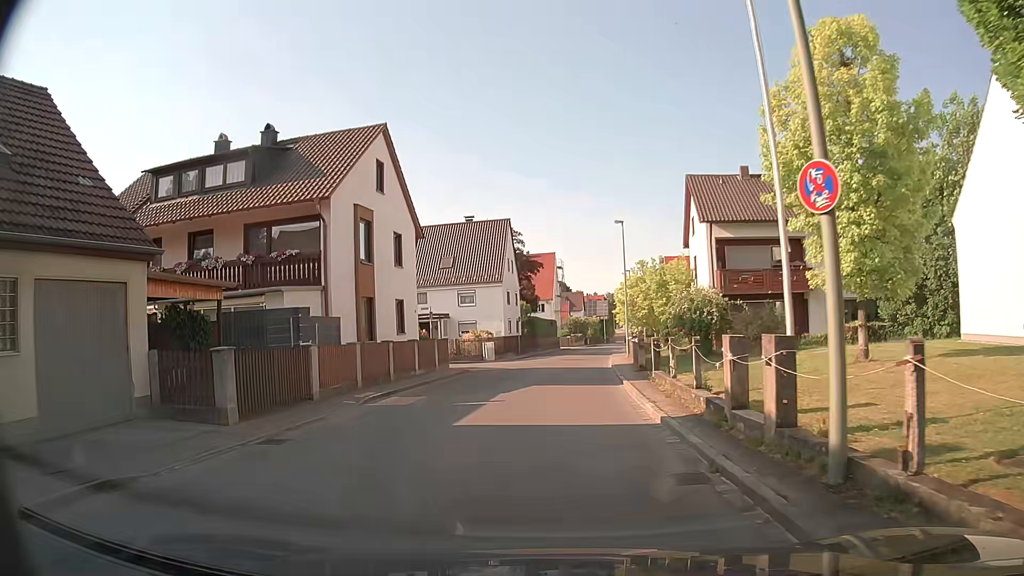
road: residential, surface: asphalt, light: Day
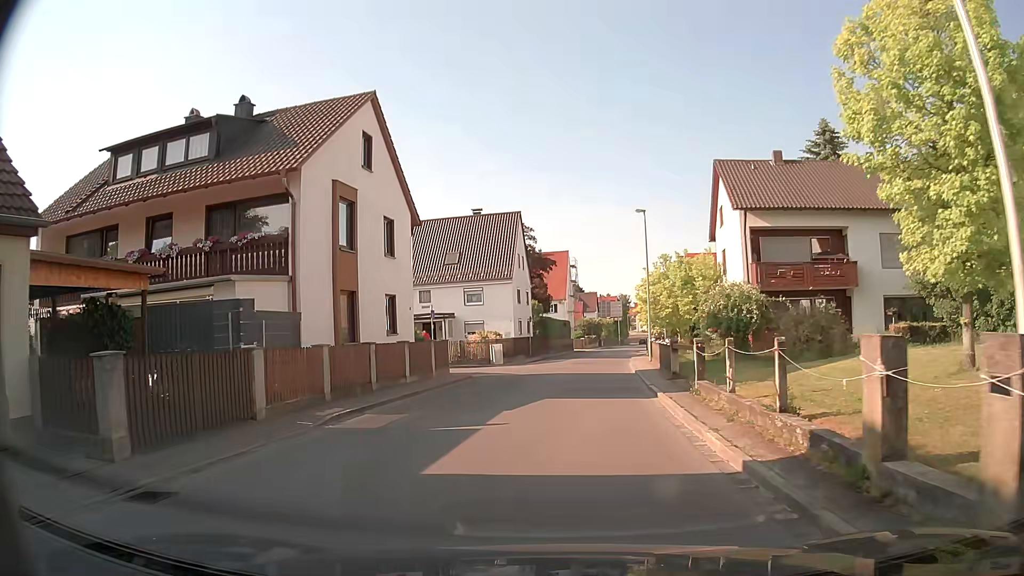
(-0.1, +3.9) m; -1°
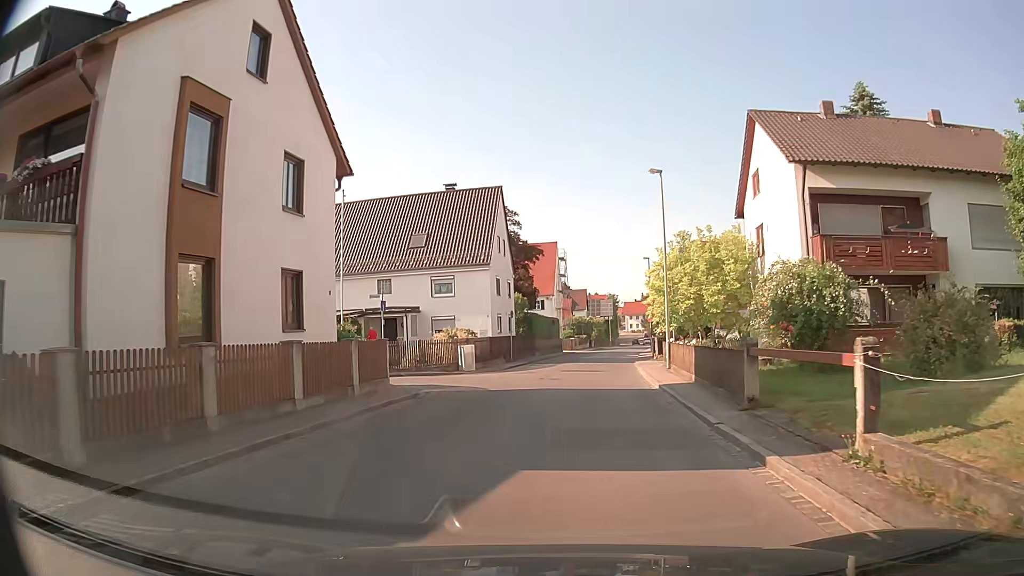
(0.0, +8.5) m; 0°
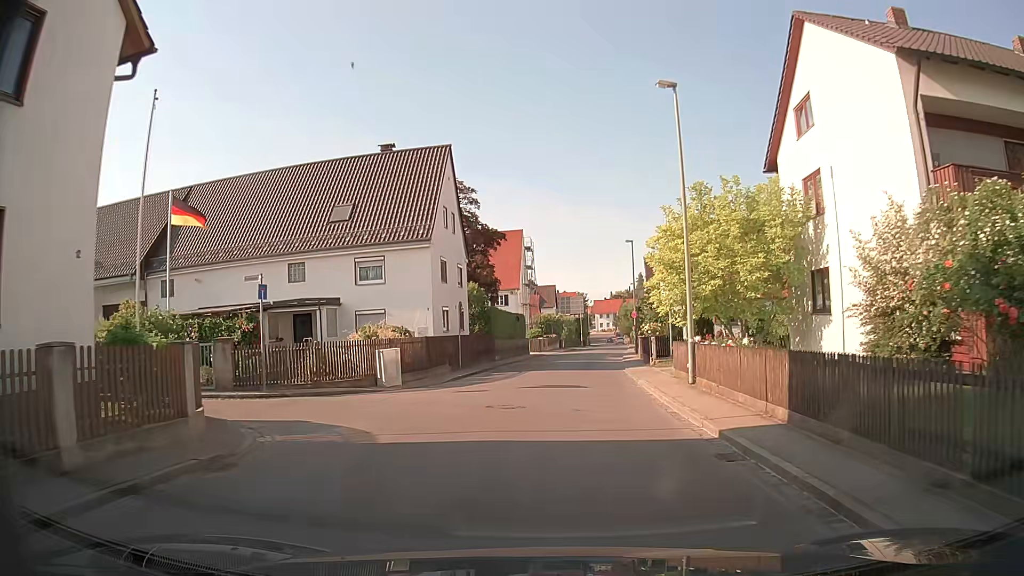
(+0.4, +9.4) m; +4°
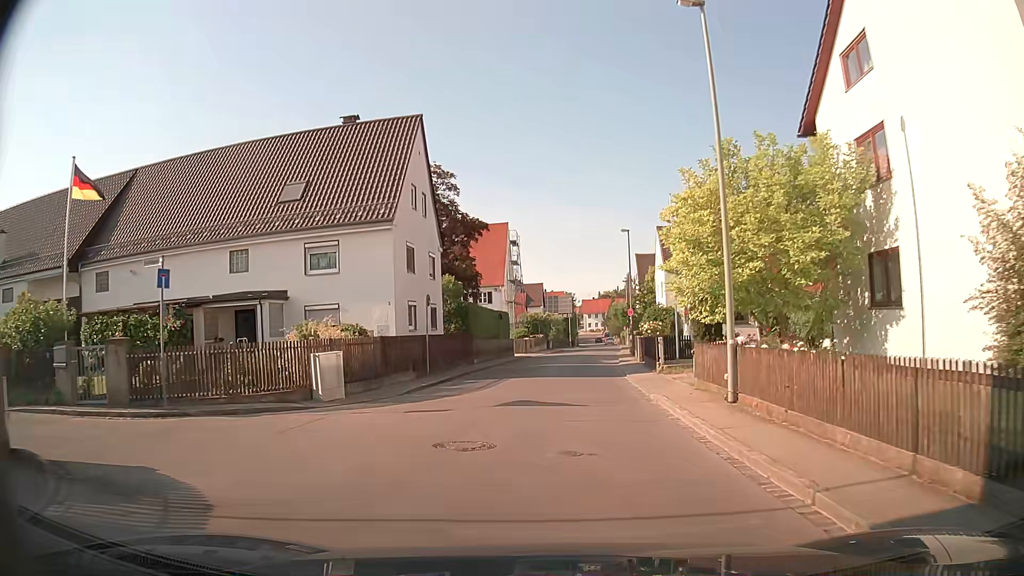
(0.0, +4.8) m; +1°
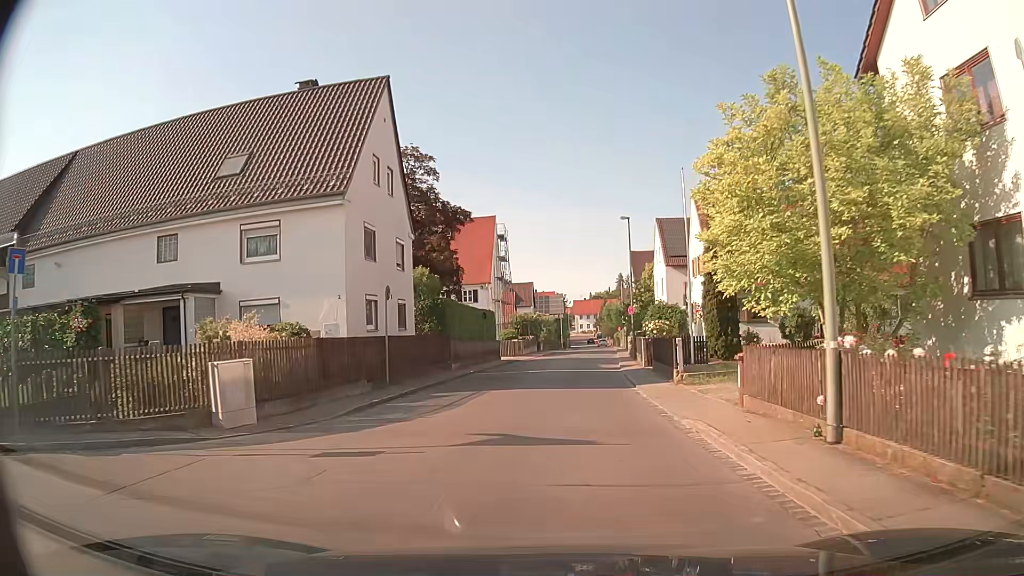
(0.0, +4.7) m; +1°
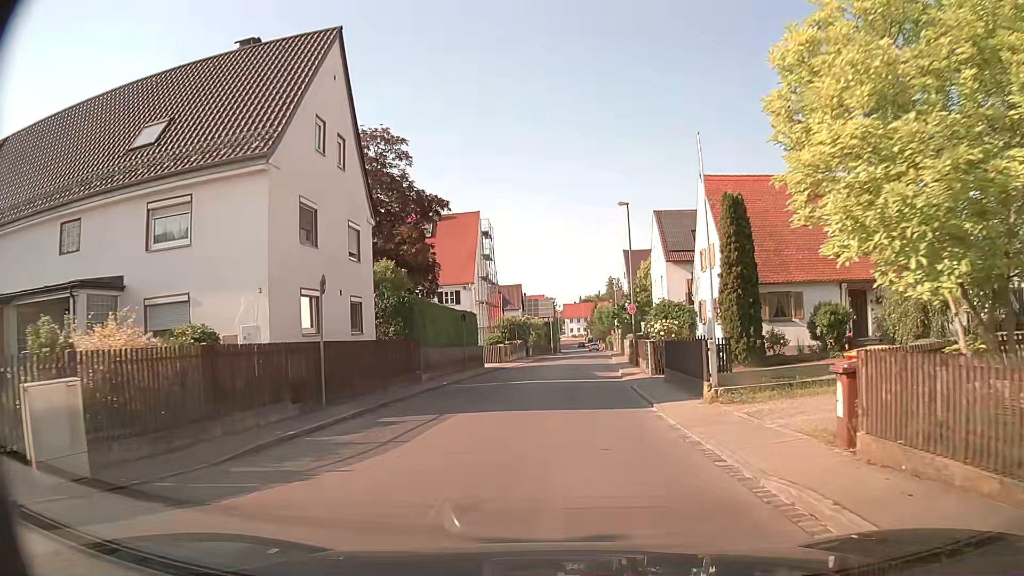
(0.0, +4.7) m; +2°
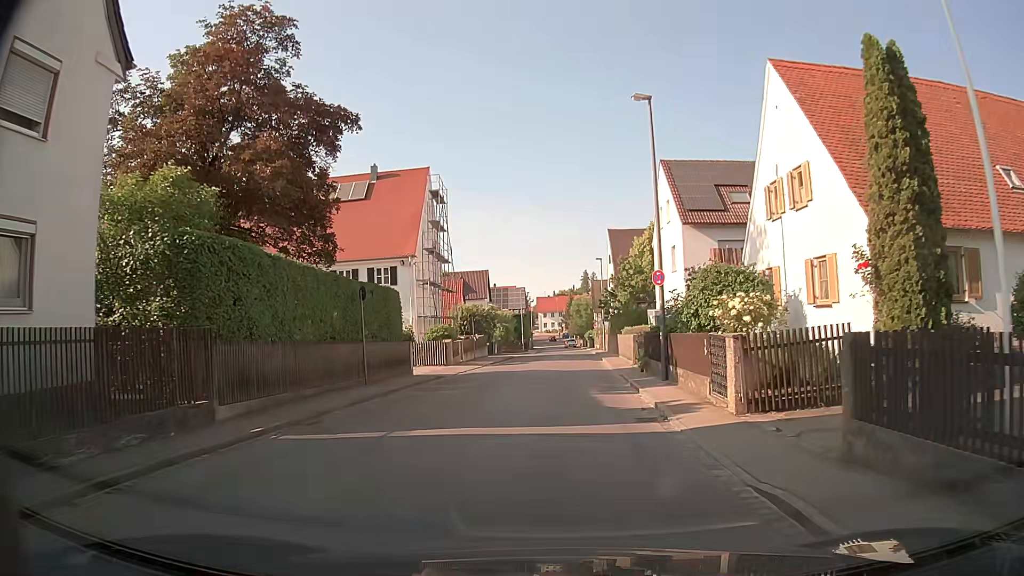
(0.0, +14.0) m; +1°
